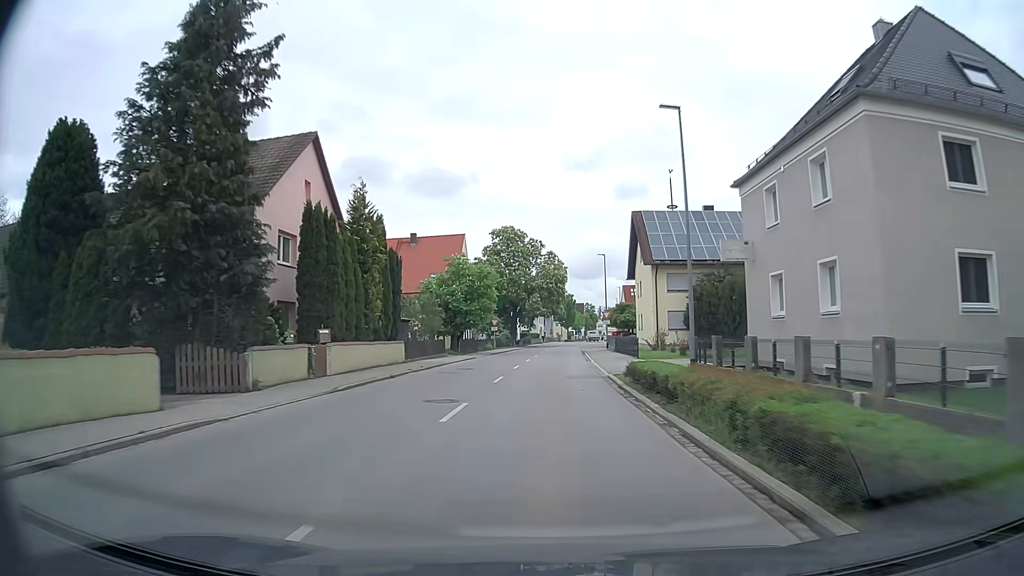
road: tertiary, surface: asphalt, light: Day
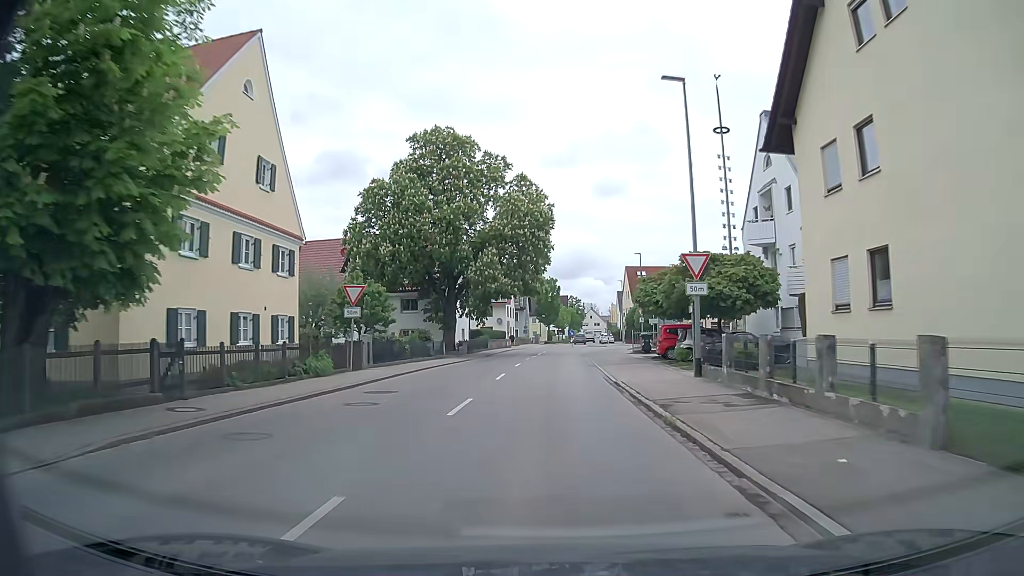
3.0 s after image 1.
(+0.7, +44.4) m; +2°
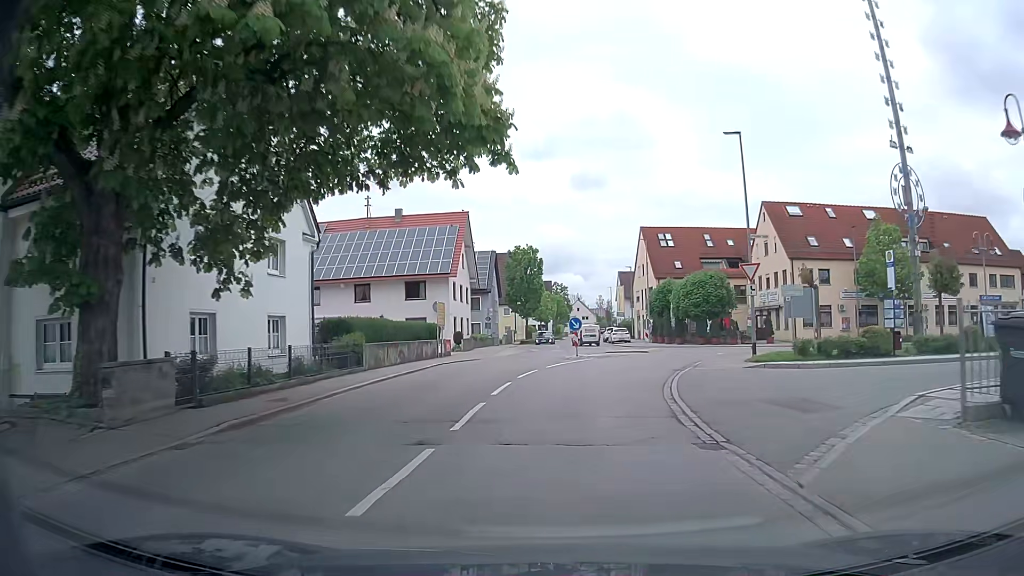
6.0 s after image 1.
(+0.3, +37.8) m; +2°
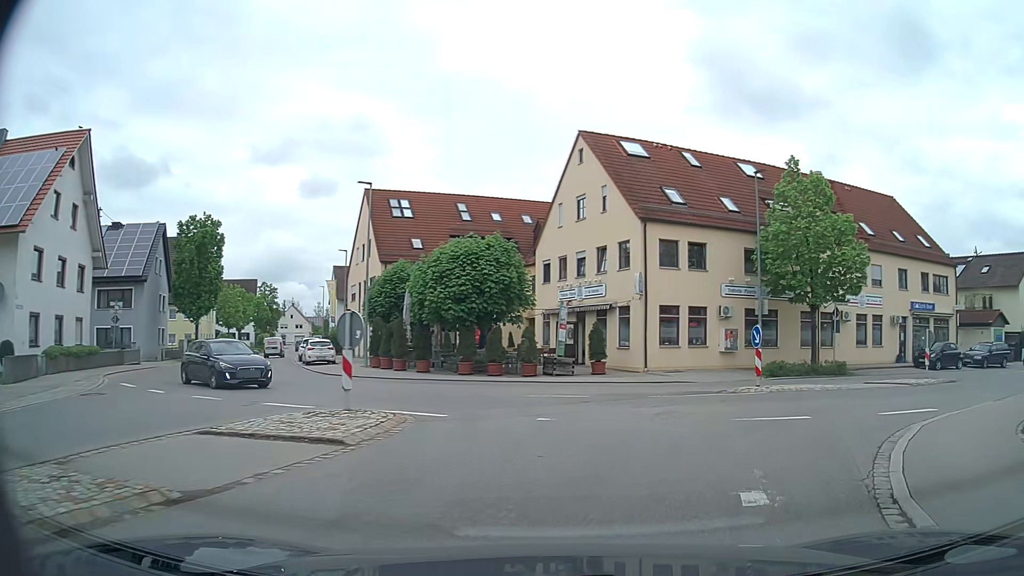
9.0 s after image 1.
(+3.1, +24.3) m; +23°
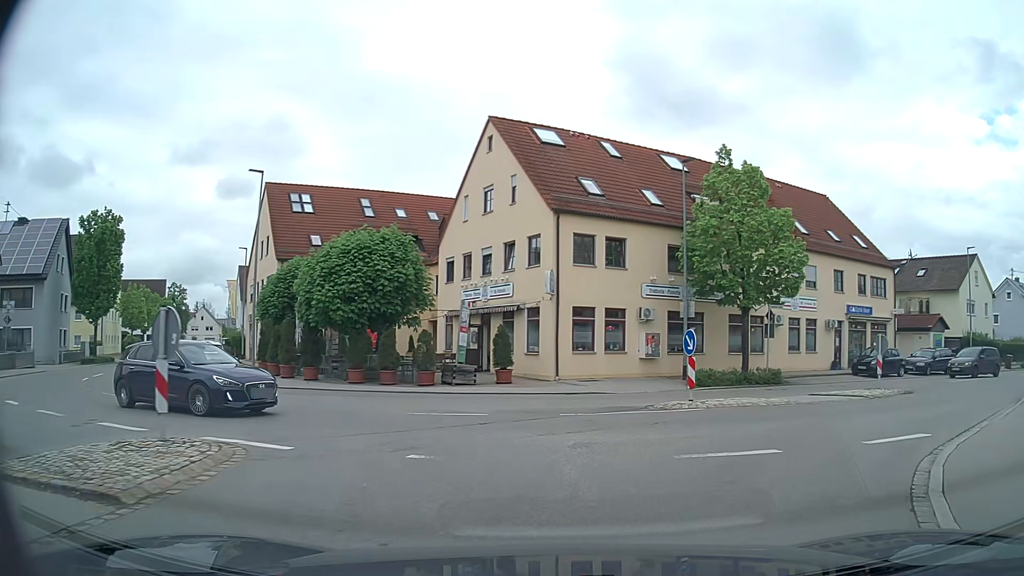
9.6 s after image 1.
(+0.2, +2.8) m; +8°
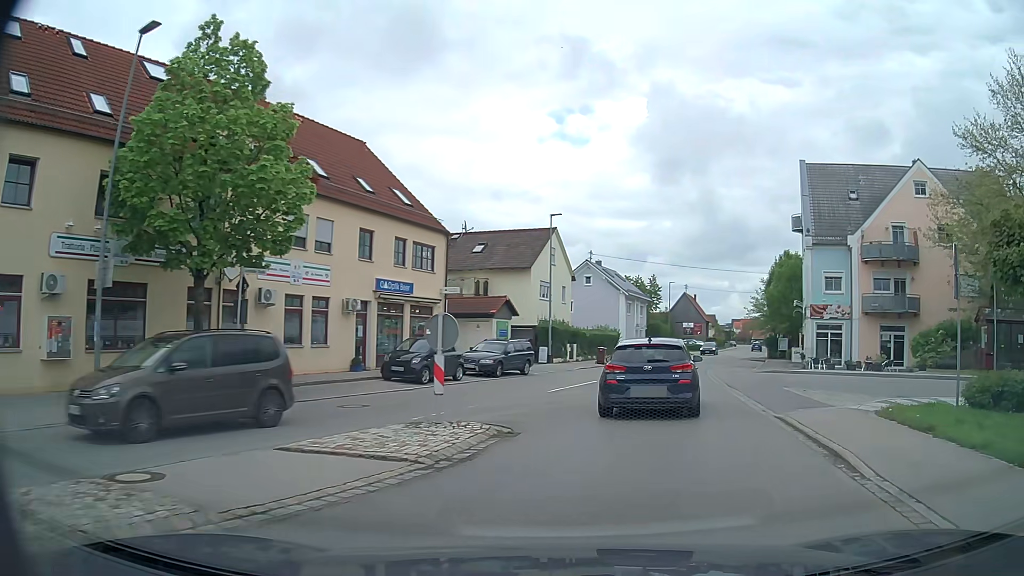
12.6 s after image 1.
(+4.2, +11.2) m; +40°
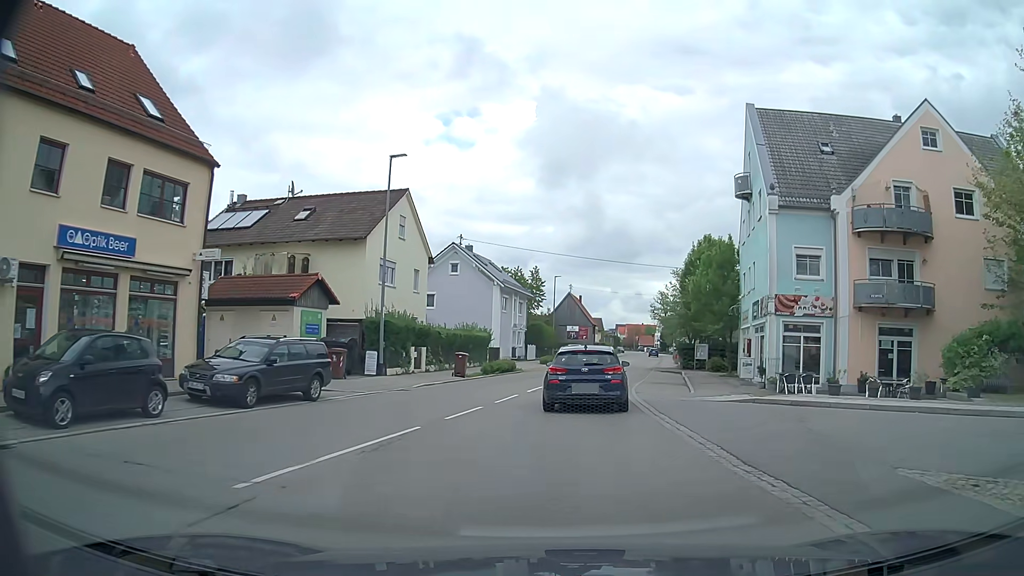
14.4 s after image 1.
(+1.5, +13.8) m; +9°
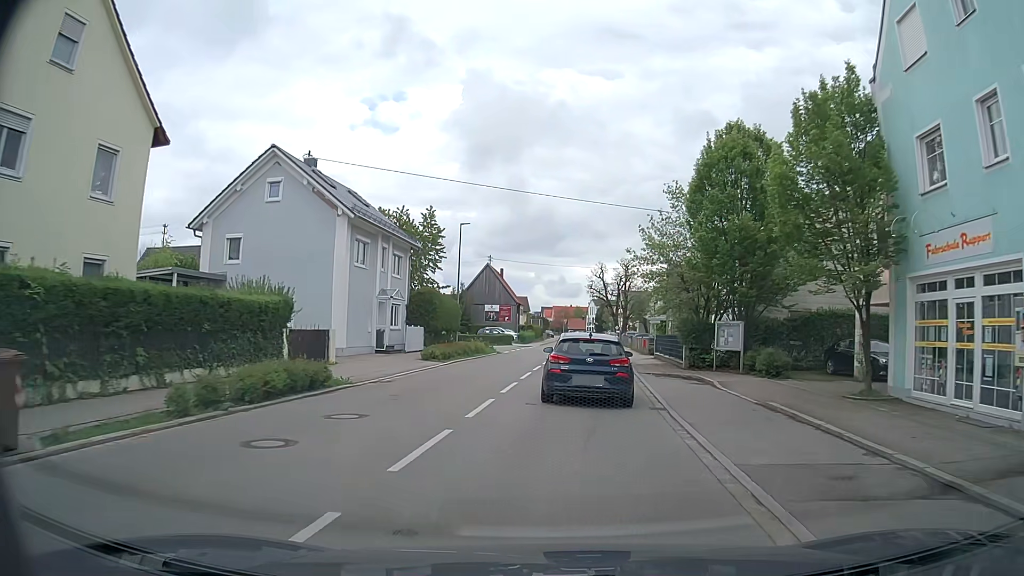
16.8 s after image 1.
(+1.5, +24.4) m; +7°
(0, +10) (+1, +20) (+1, +30) (+2, +40) (+3, +50) (+4, +60) (+4, +70) (+5, +80) (+6, +90) (+6, +100) m
